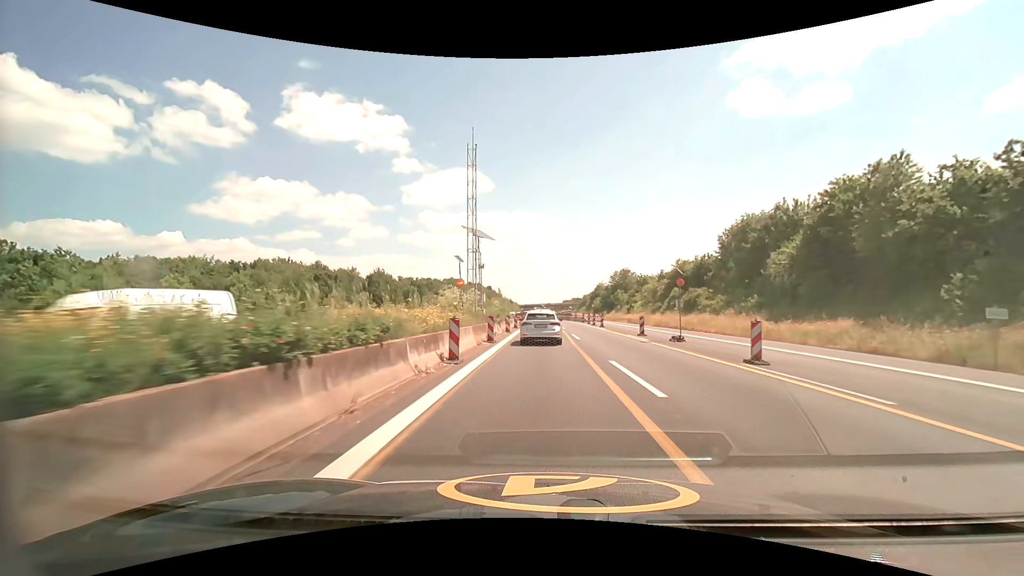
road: motorway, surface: asphalt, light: Day
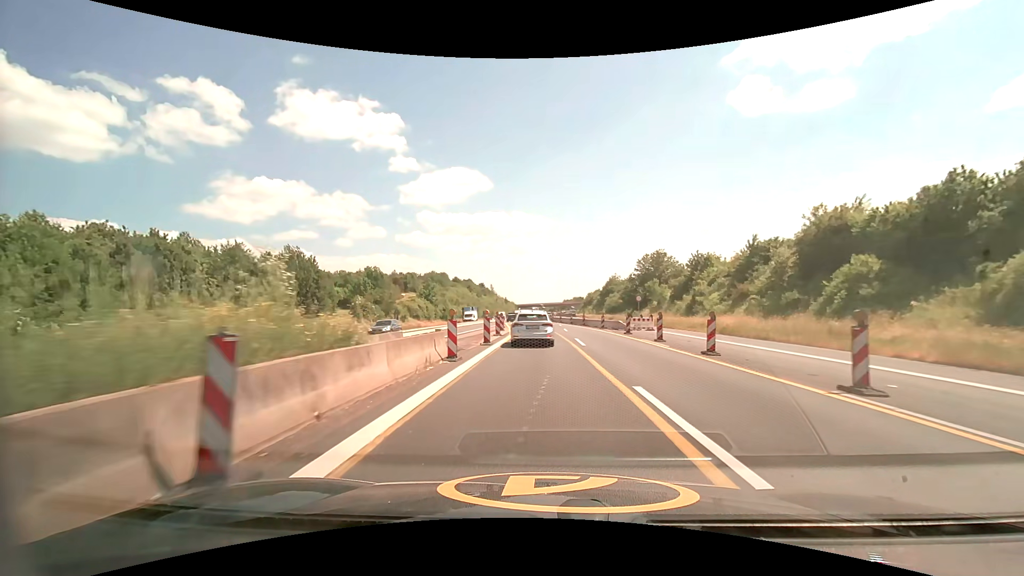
(+0.2, +40.8) m; 0°
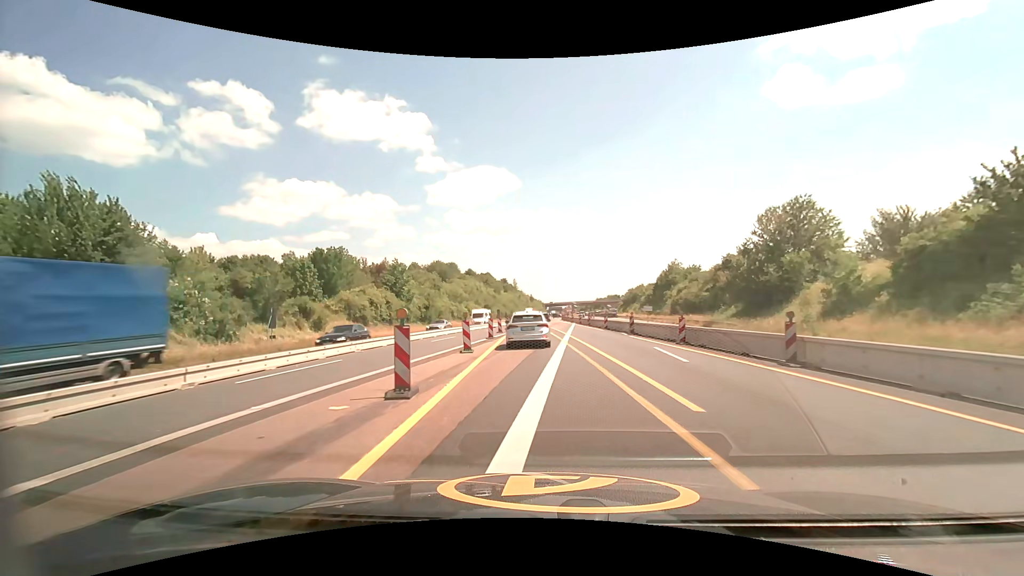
(-1.1, +42.5) m; -3°
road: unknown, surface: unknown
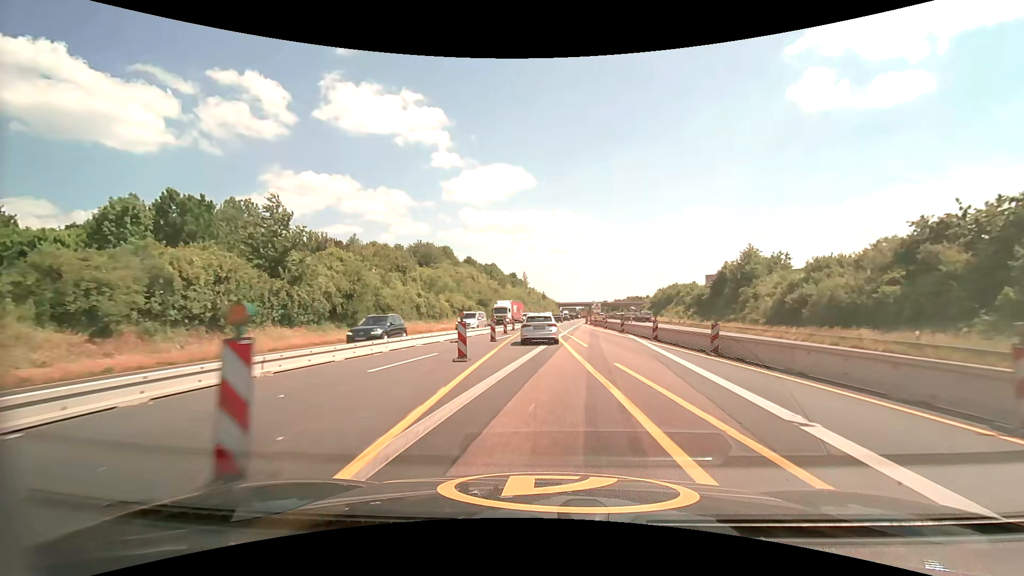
(-0.9, +36.2) m; -2°
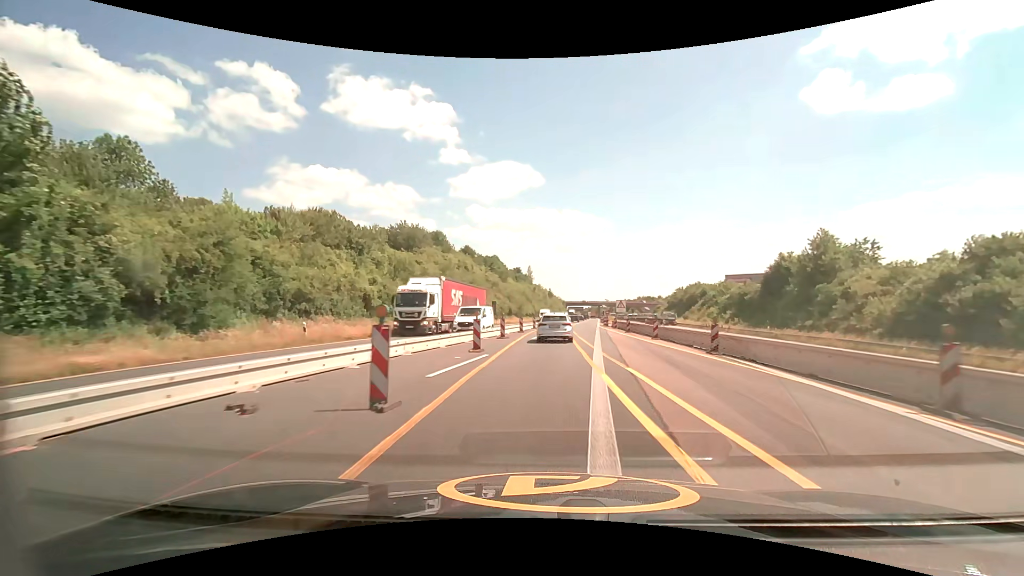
(-0.2, +19.9) m; -1°
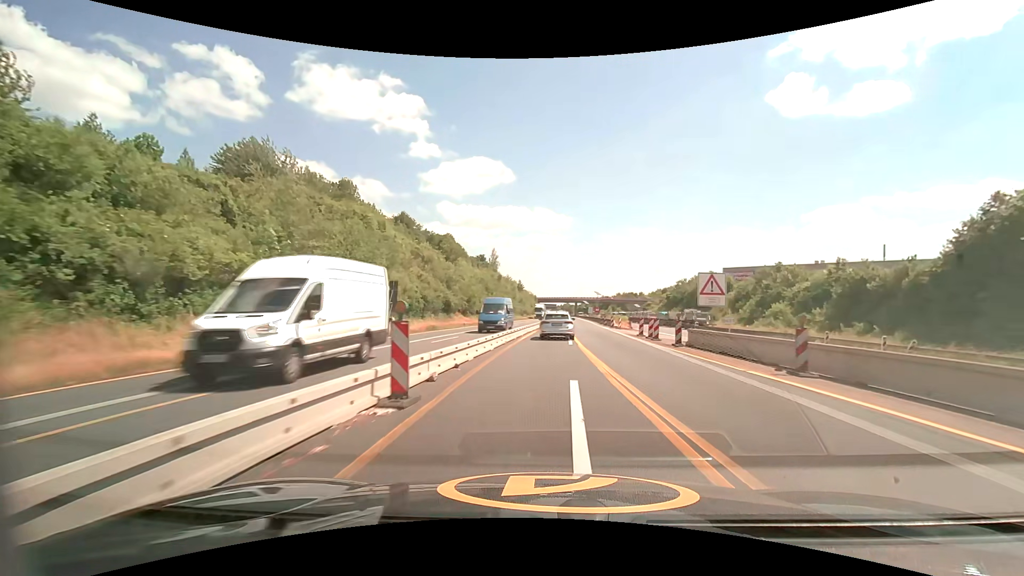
(+0.9, +42.8) m; +3°
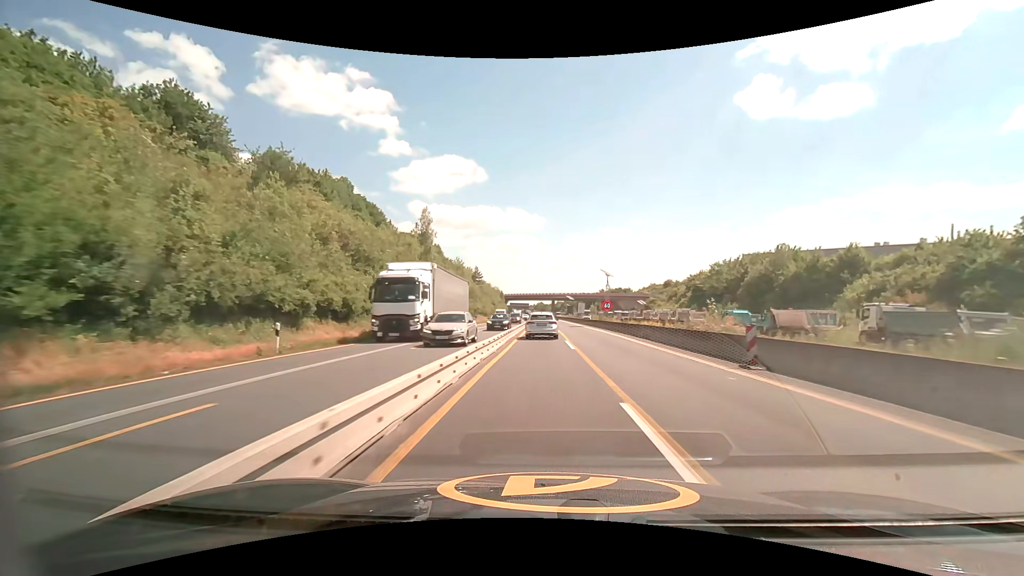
(+2.1, +56.6) m; +3°
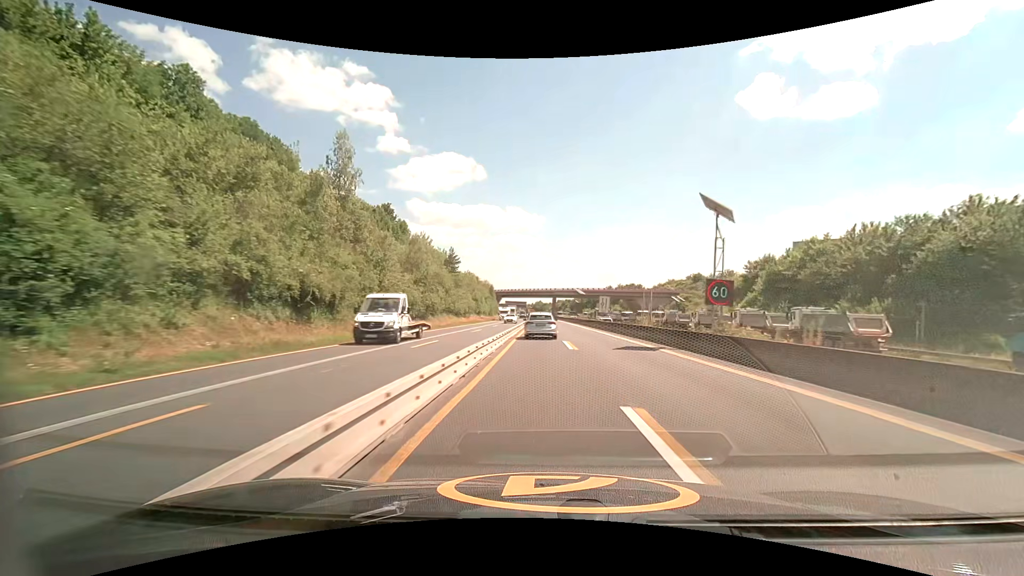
(+0.1, +36.3) m; 0°
(0, +10) (0, +20) (0, +30) (0, +40) (0, +50) (0, +60) (0, +70) (0, +80) (0, +90) (-1, +100) m
